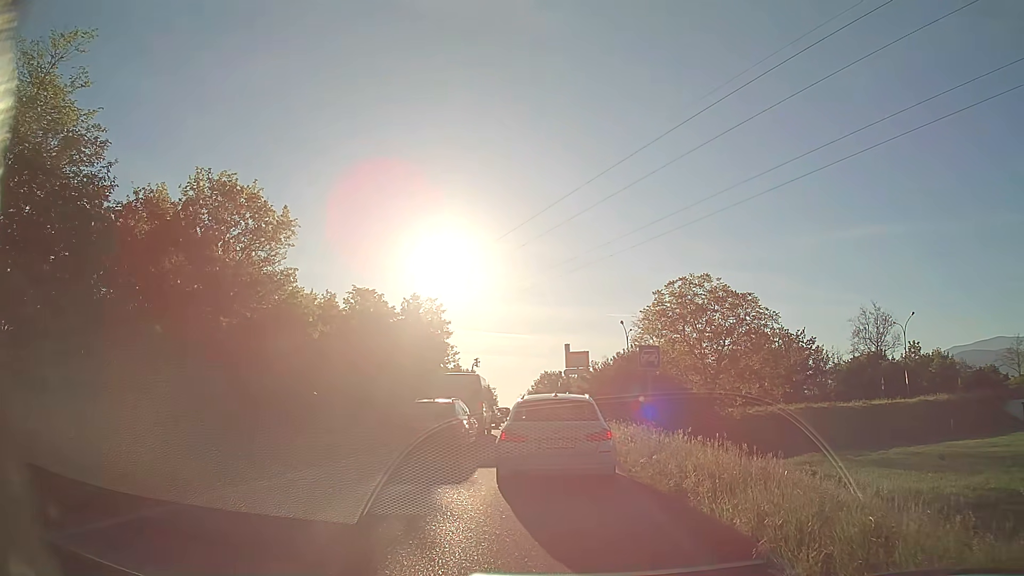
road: trunk_link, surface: asphalt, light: Day
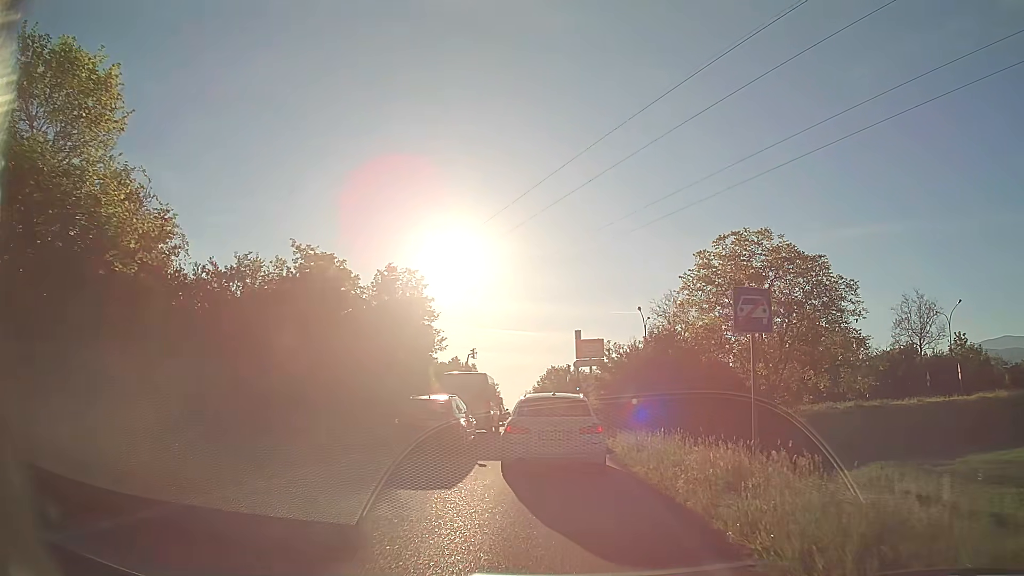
(-0.5, +9.1) m; -3°
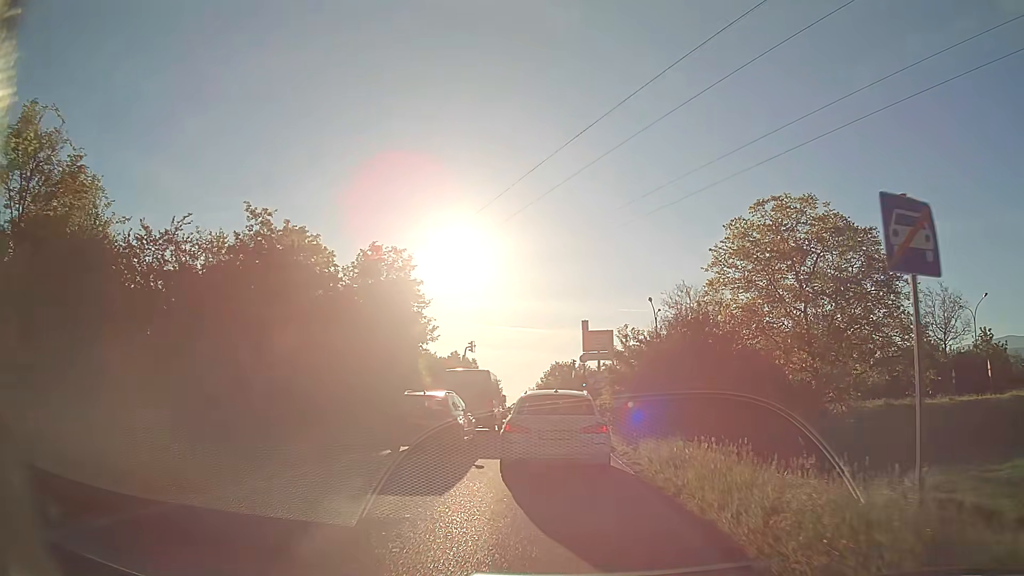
(-0.1, +4.2) m; -1°
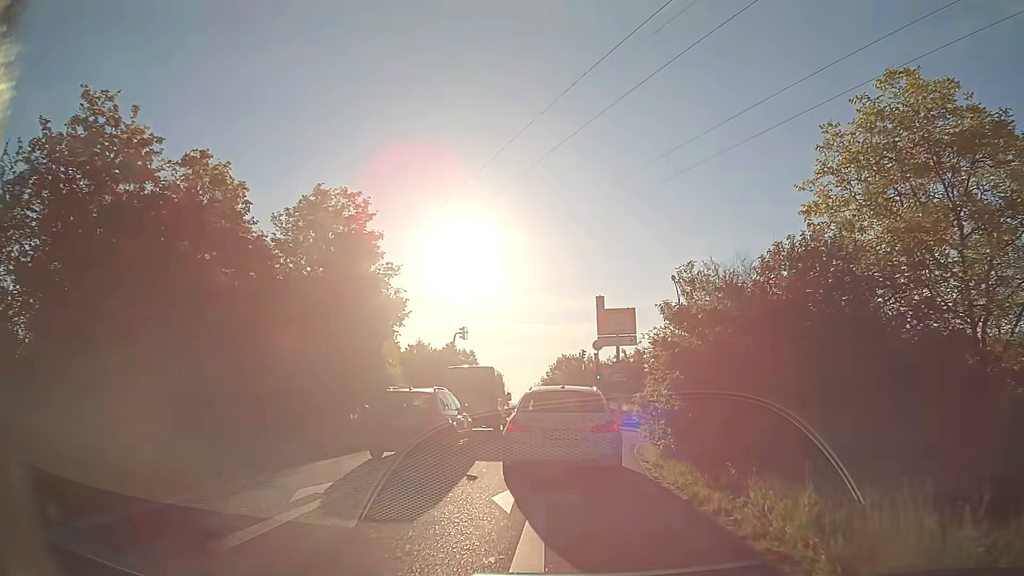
(0.0, +8.4) m; 0°
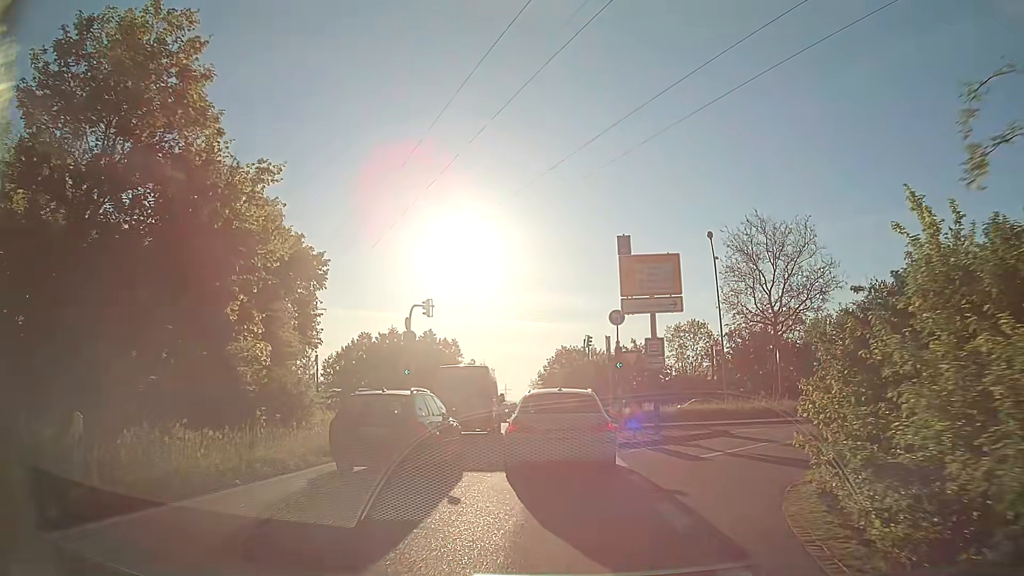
(-0.1, +12.3) m; +1°
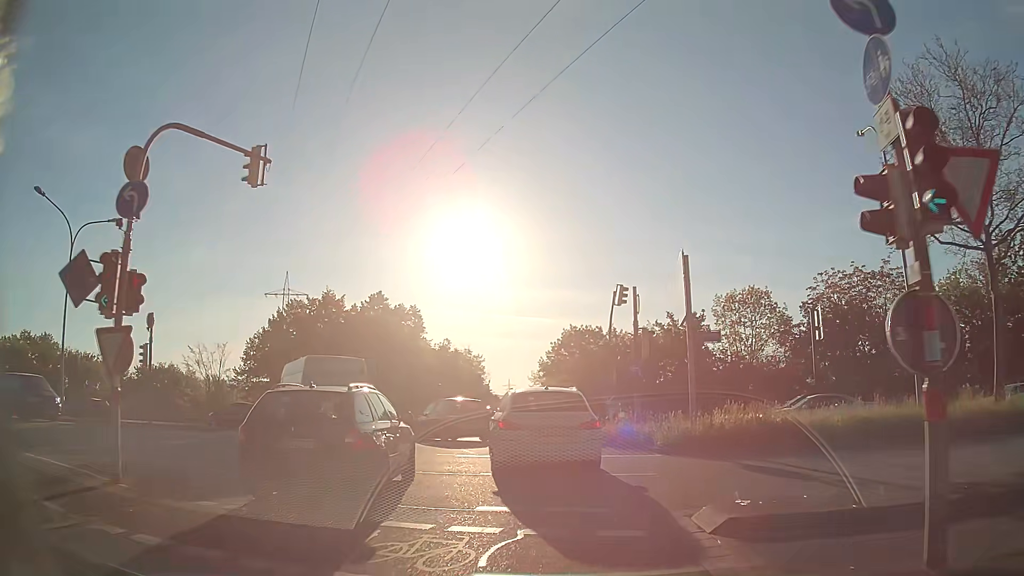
(-0.5, +20.8) m; -2°
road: primary_link
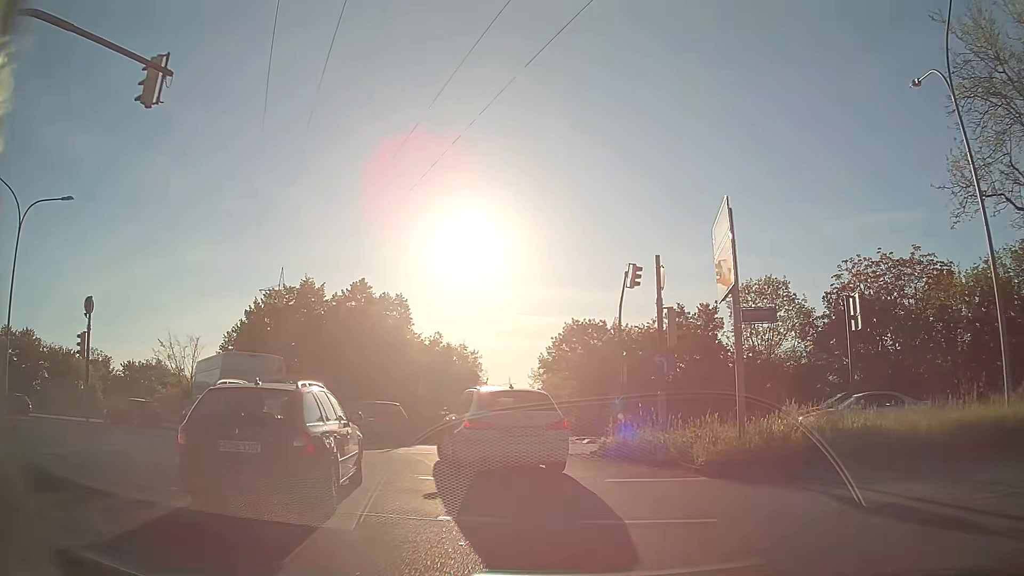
(0.0, +4.3) m; 0°
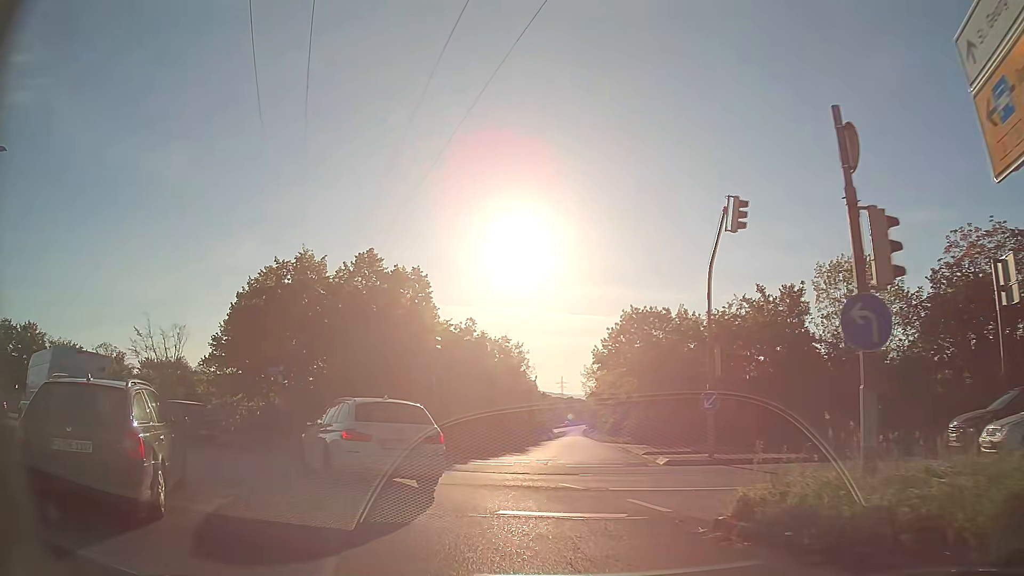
(-0.1, +8.3) m; -5°
(-1, +10) (-7, +18) (-16, +23) (-25, +25) (-35, +28) (-45, +30) (-54, +33) (-64, +35) (-74, +38) (-84, +40) m
